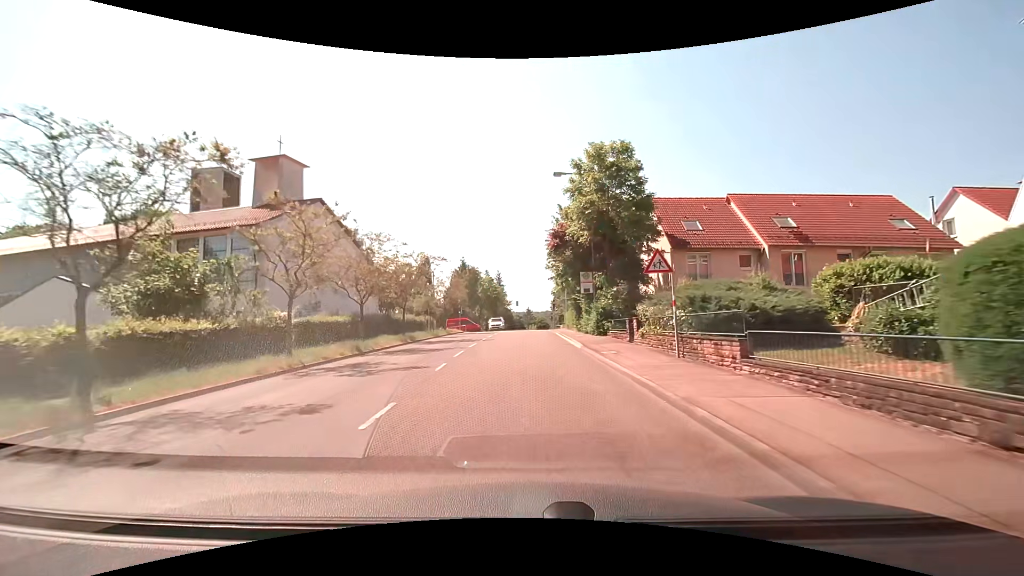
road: tertiary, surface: asphalt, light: Day
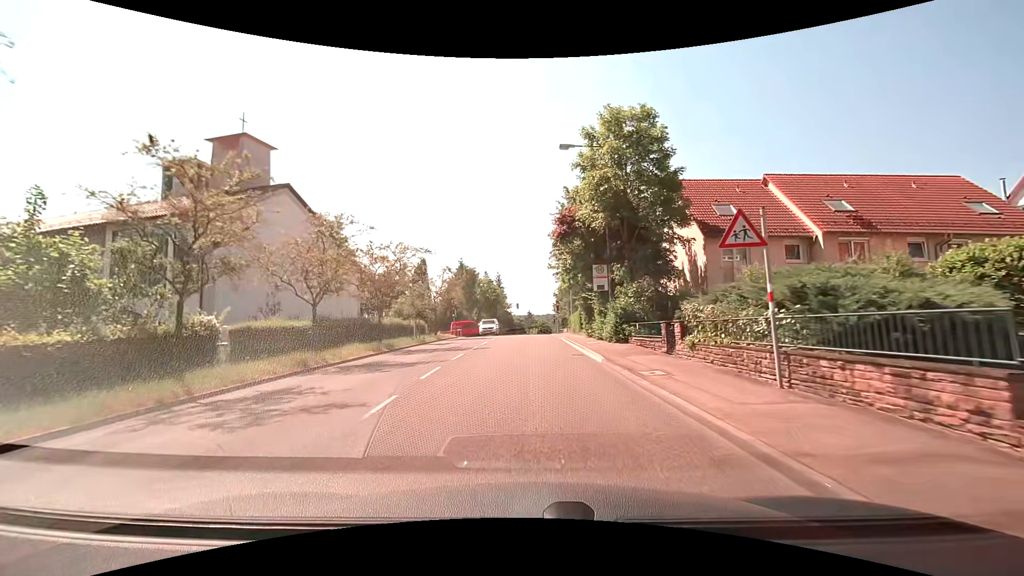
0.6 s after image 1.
(0.0, +5.7) m; 0°
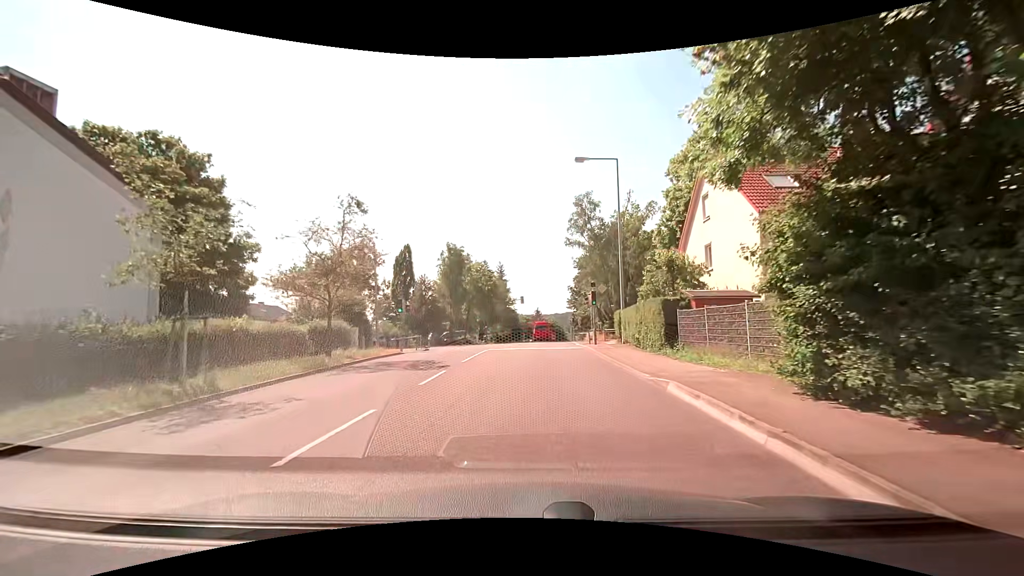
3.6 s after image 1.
(-0.1, +24.6) m; -1°
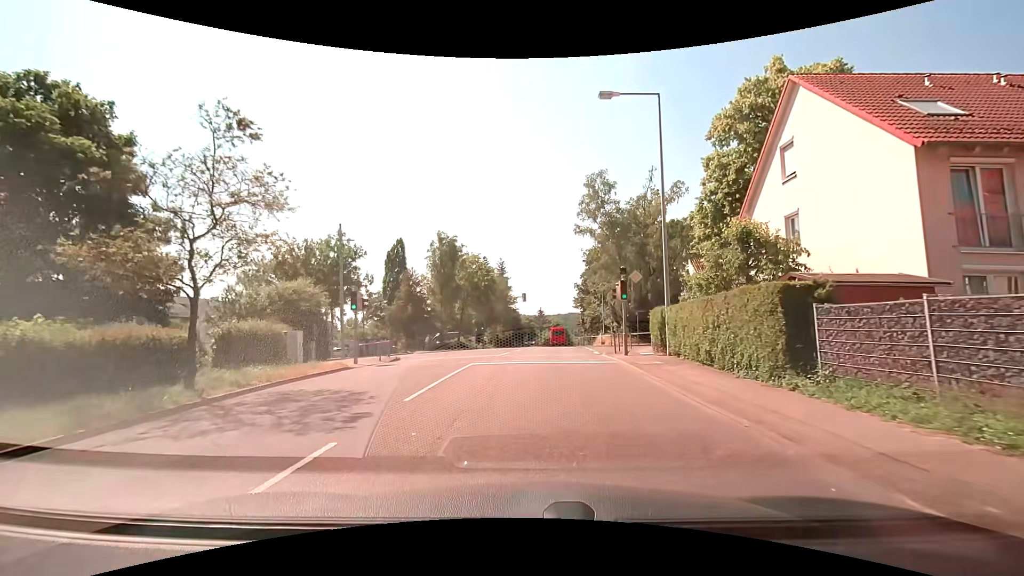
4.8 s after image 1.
(0.0, +8.1) m; +1°
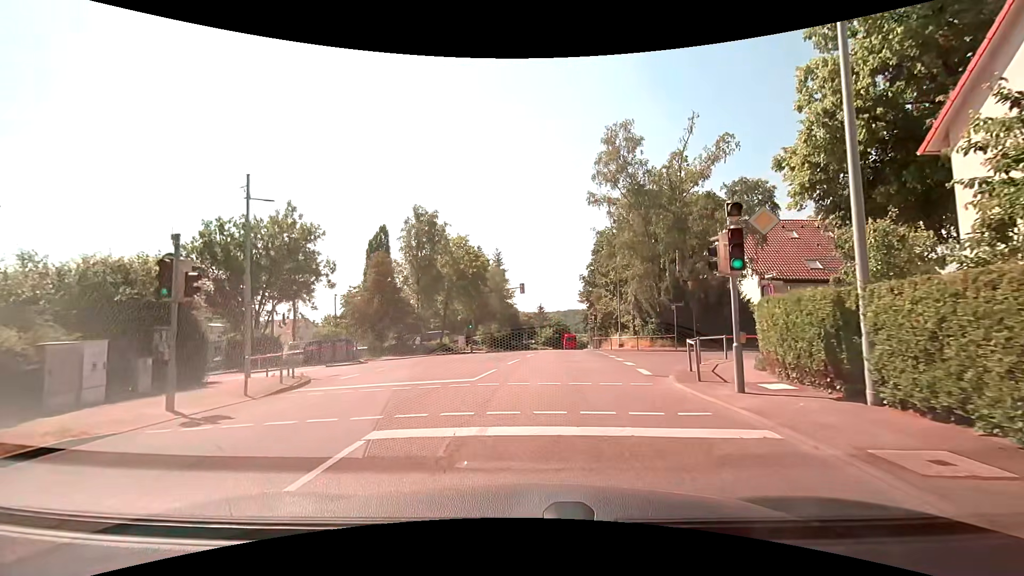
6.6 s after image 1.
(-0.3, +10.8) m; -2°
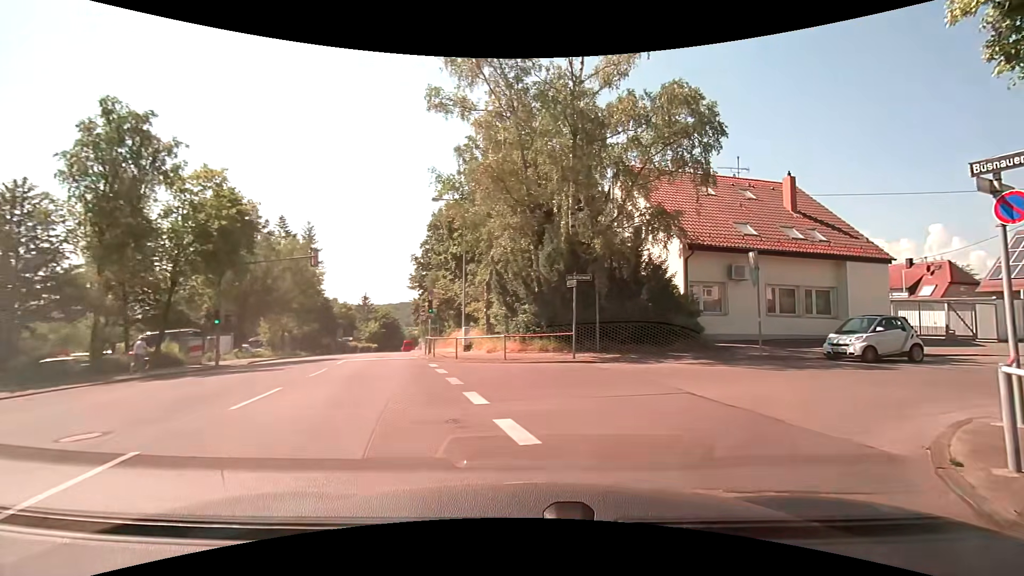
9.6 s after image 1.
(+1.4, +15.6) m; +19°
